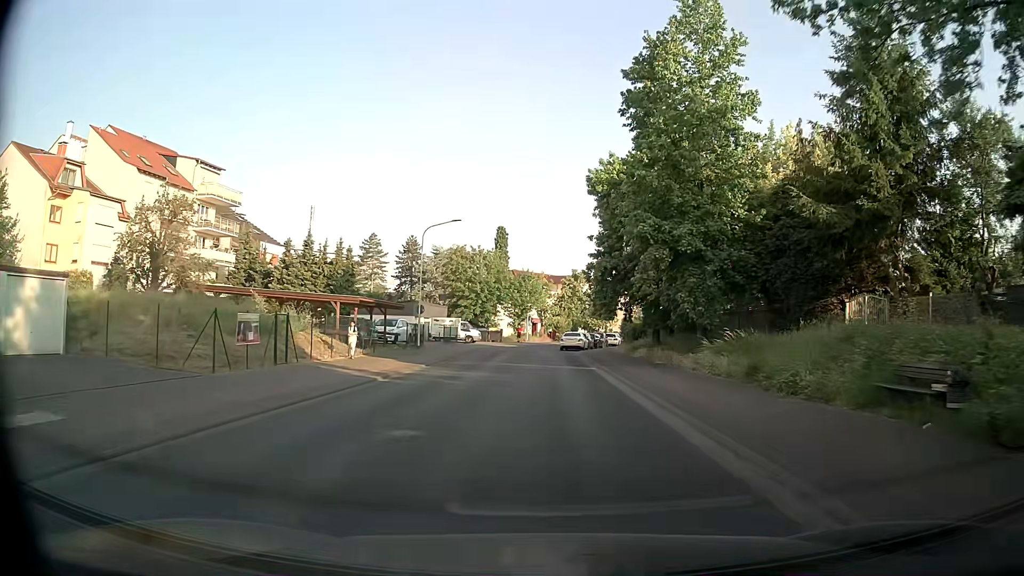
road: tertiary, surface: asphalt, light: Day
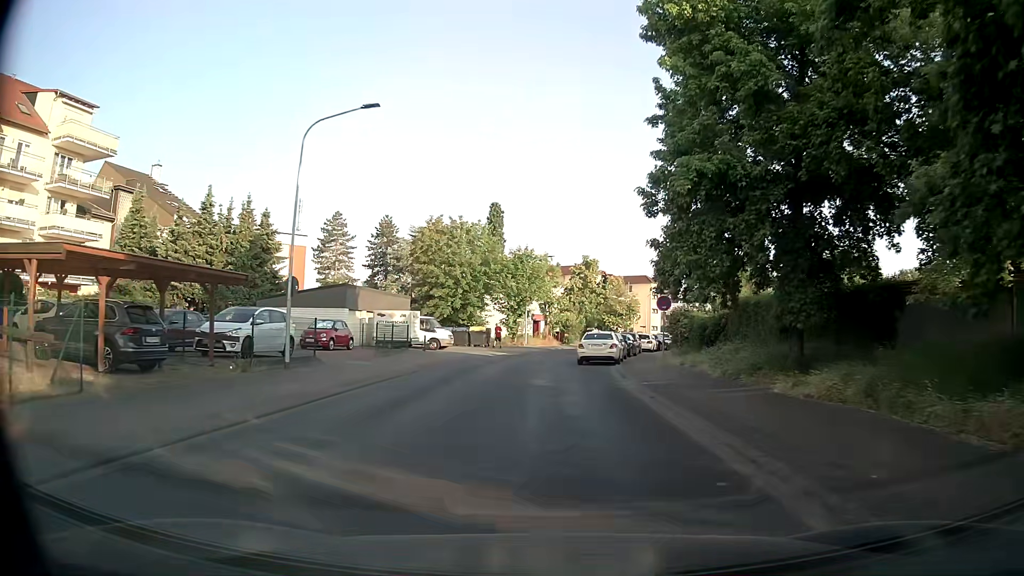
(+0.2, +22.1) m; 0°
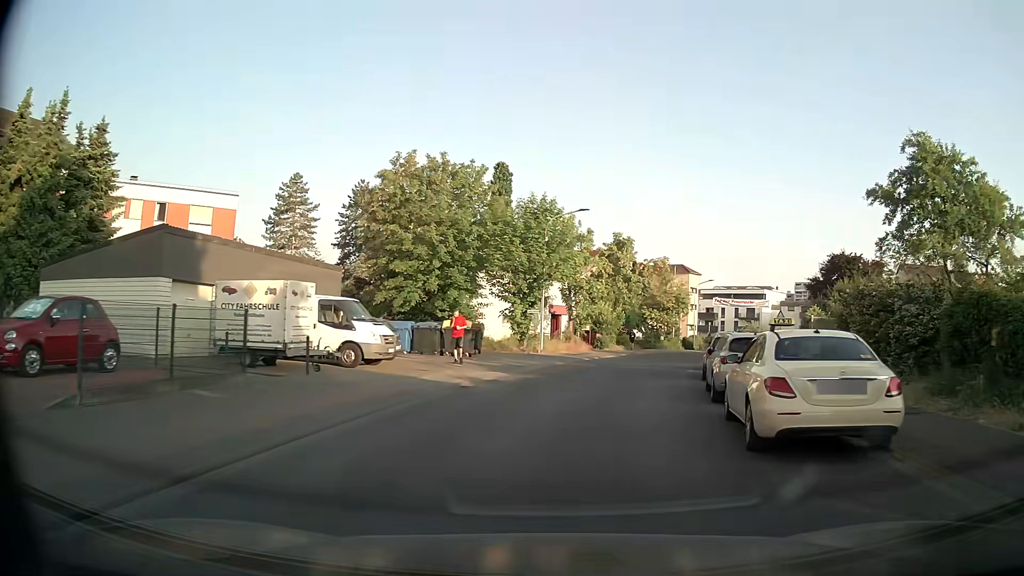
(-0.9, +22.0) m; -1°
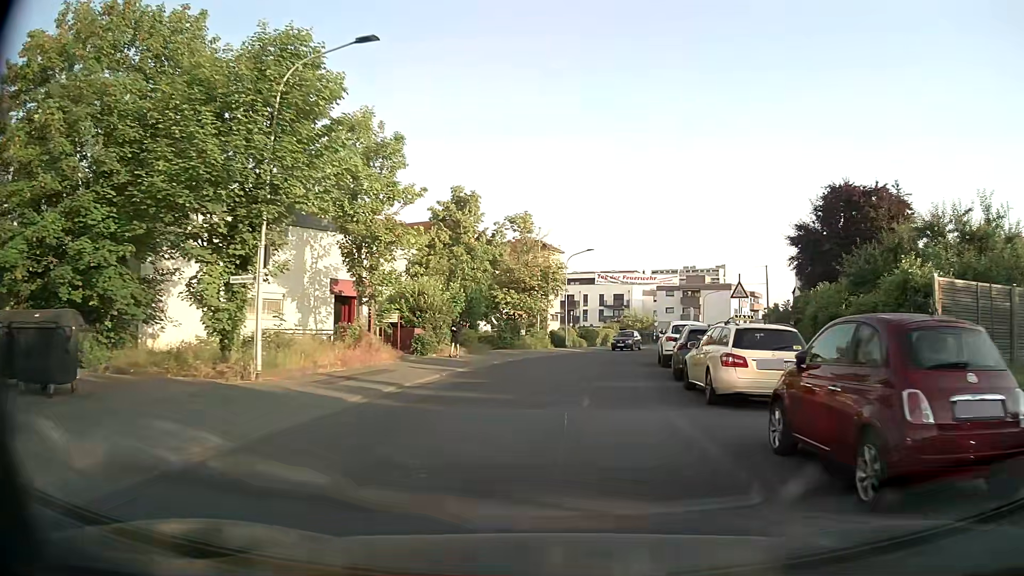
(+2.6, +21.4) m; +12°
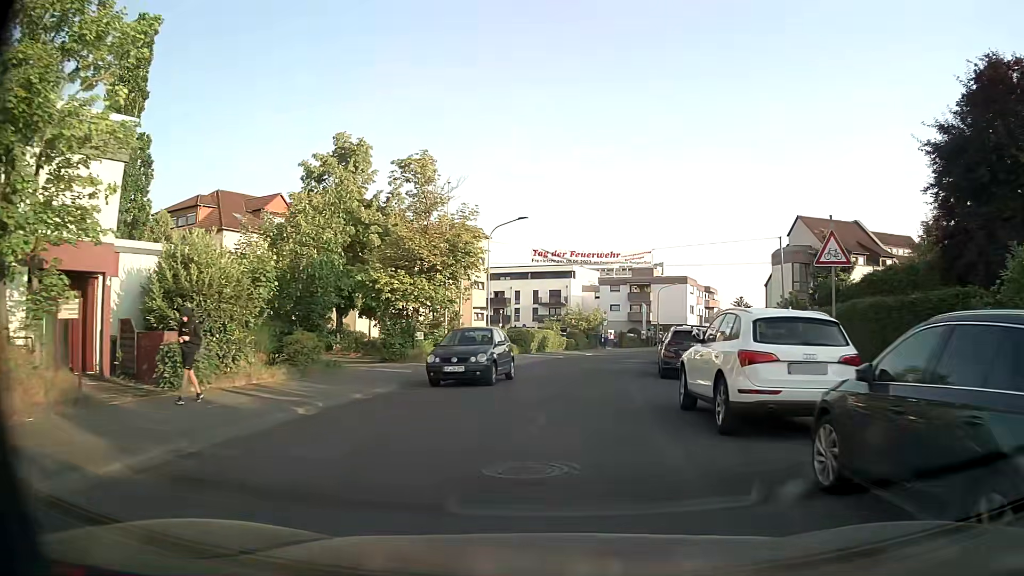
(+1.1, +15.3) m; +6°
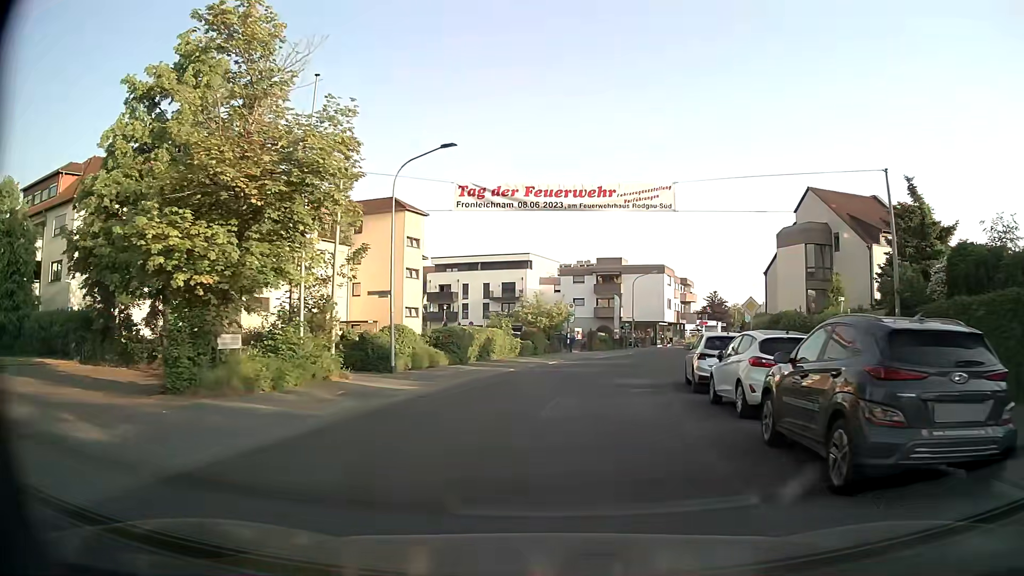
(+0.5, +14.7) m; +4°
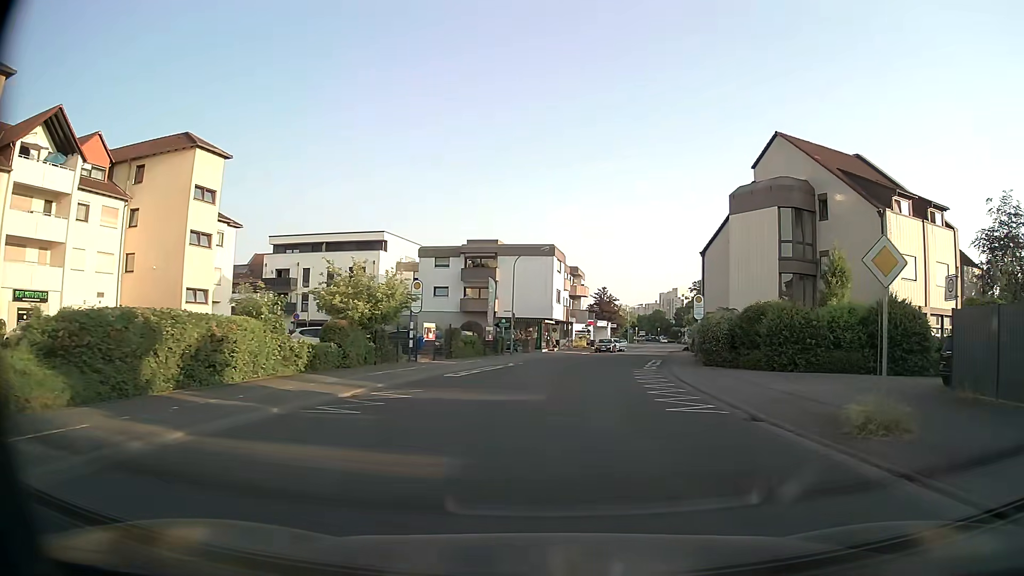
(+1.6, +19.2) m; +11°
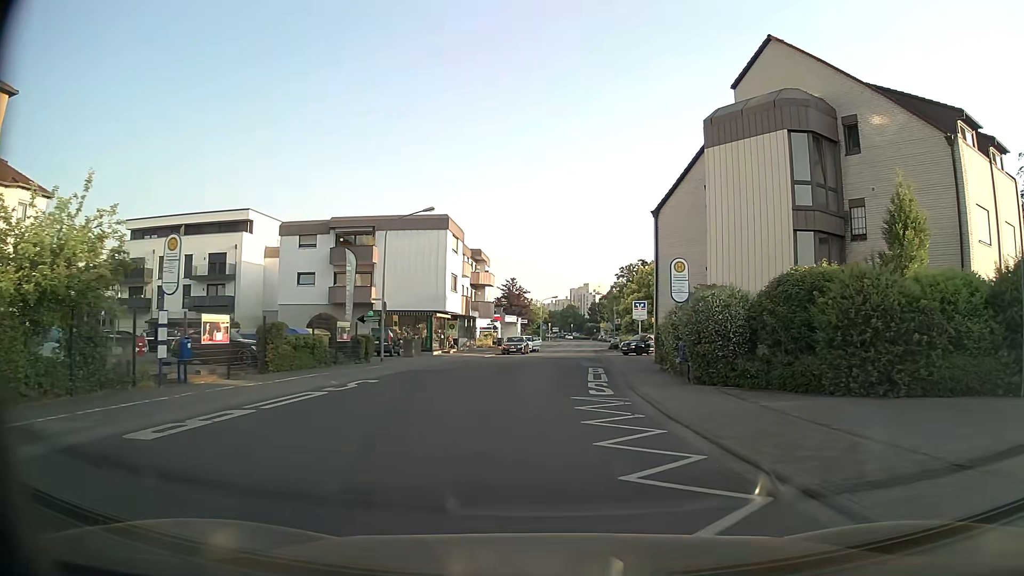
(+1.0, +14.6) m; +8°
